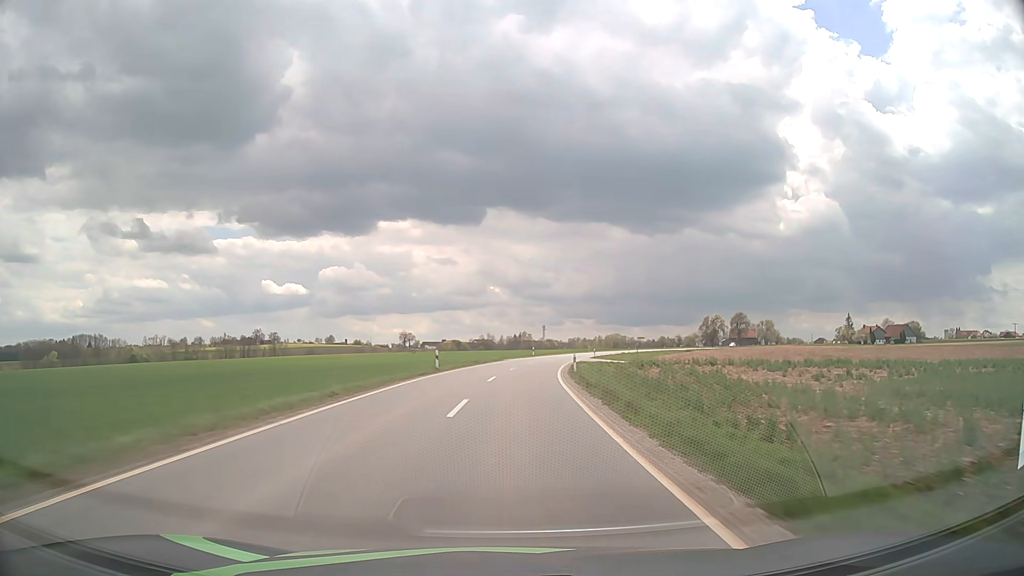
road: tertiary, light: Day
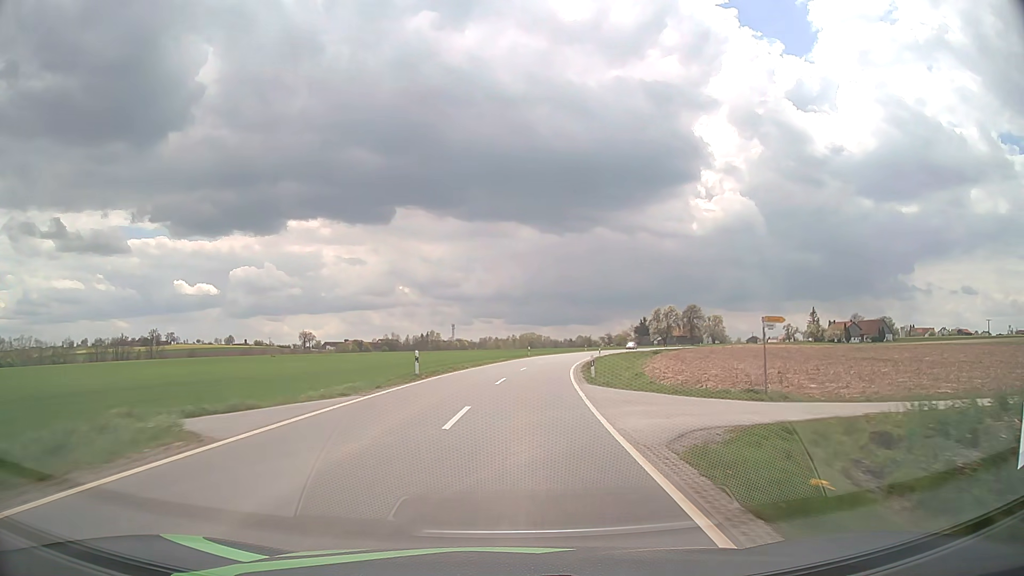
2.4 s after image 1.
(+3.0, +50.1) m; +8°
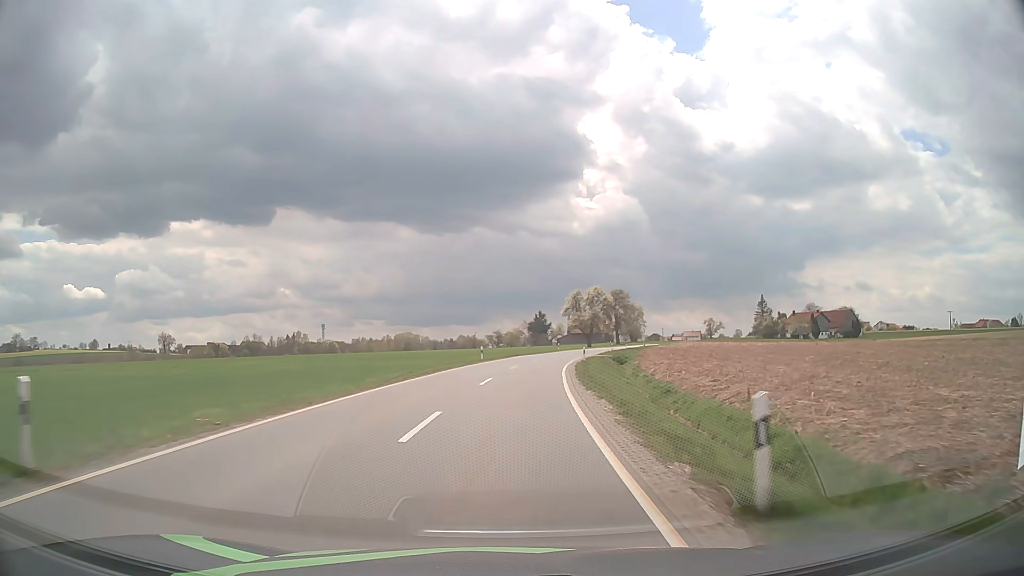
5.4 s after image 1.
(+6.2, +61.9) m; +10°
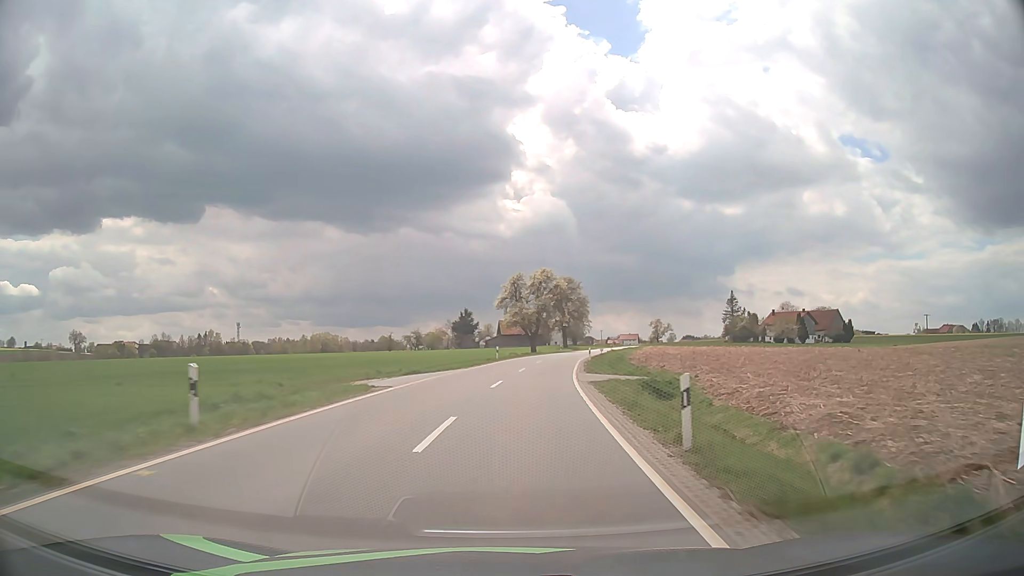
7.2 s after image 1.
(+1.7, +37.1) m; +6°
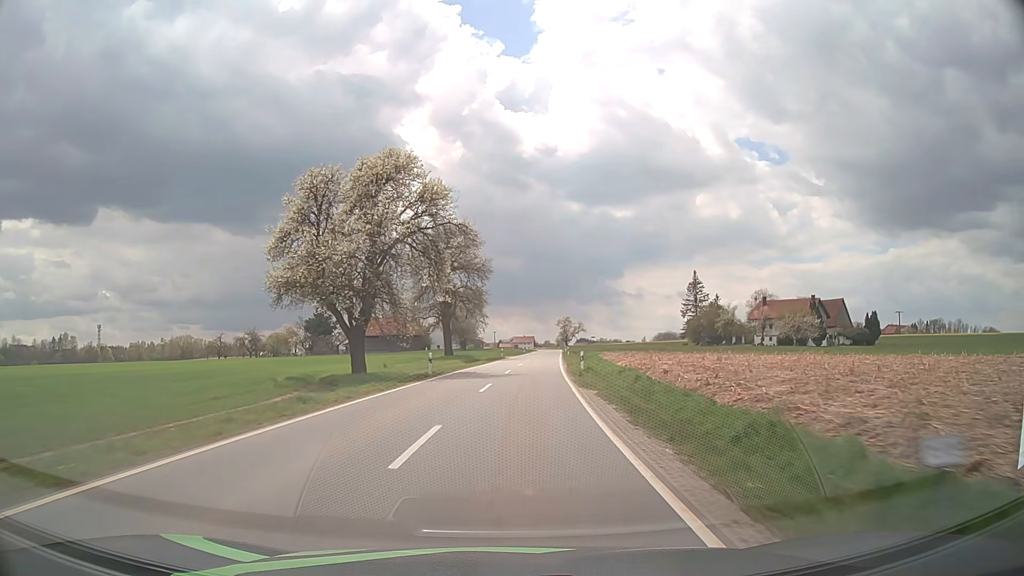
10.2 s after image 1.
(+5.7, +61.3) m; +9°
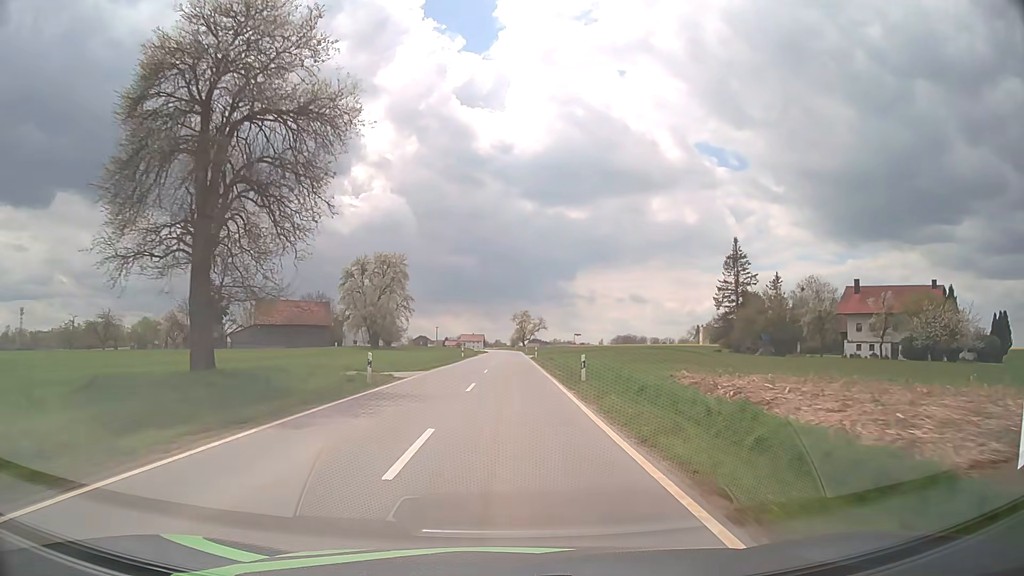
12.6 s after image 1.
(+2.5, +49.2) m; +4°
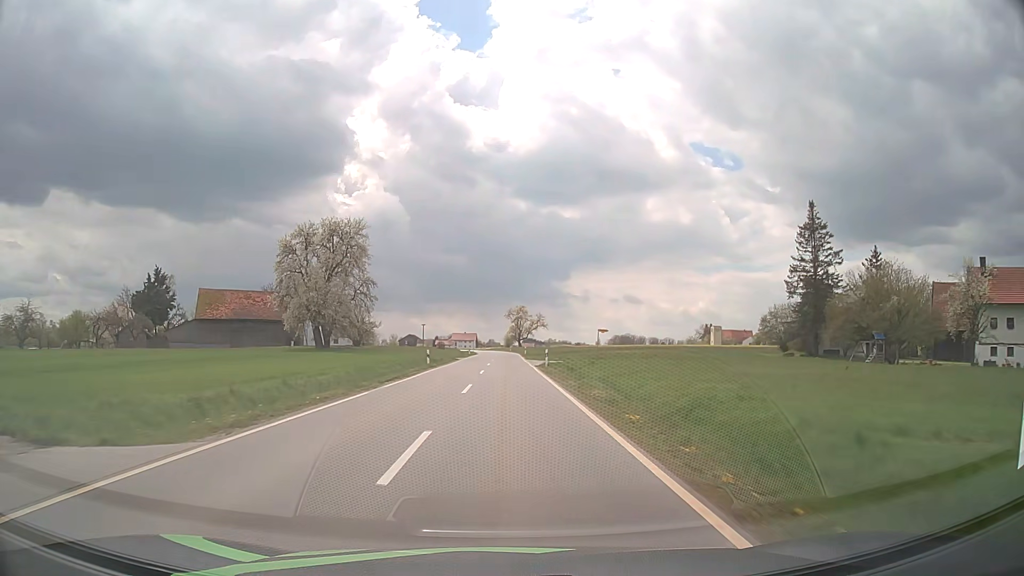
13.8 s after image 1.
(+0.1, +24.7) m; +1°
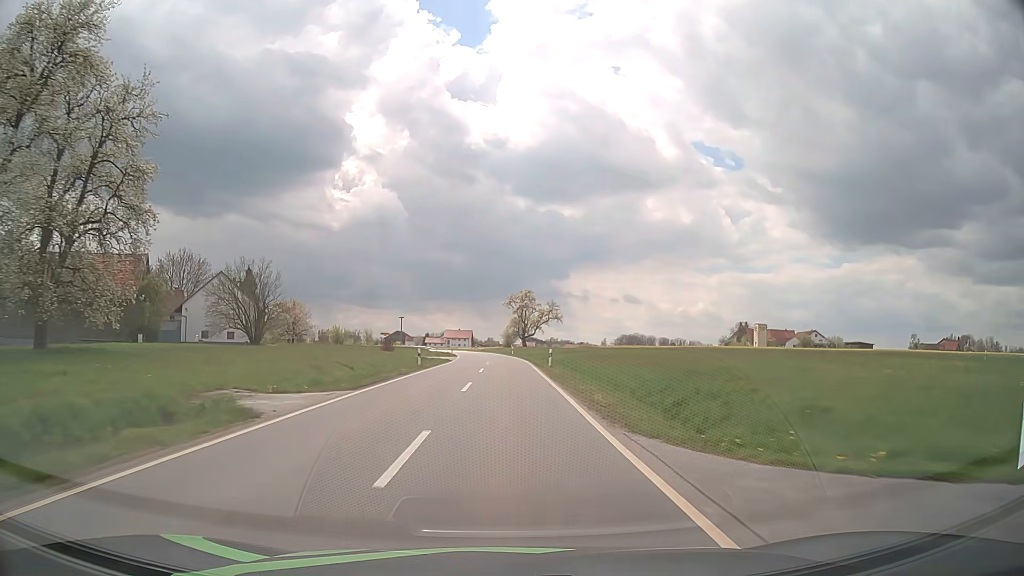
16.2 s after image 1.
(0.0, +48.9) m; 0°
(0, +10) (0, +20) (0, +30) (0, +40) (0, +50) (-1, +60) (-1, +70) (-2, +80) (-3, +90) (-4, +100) m
